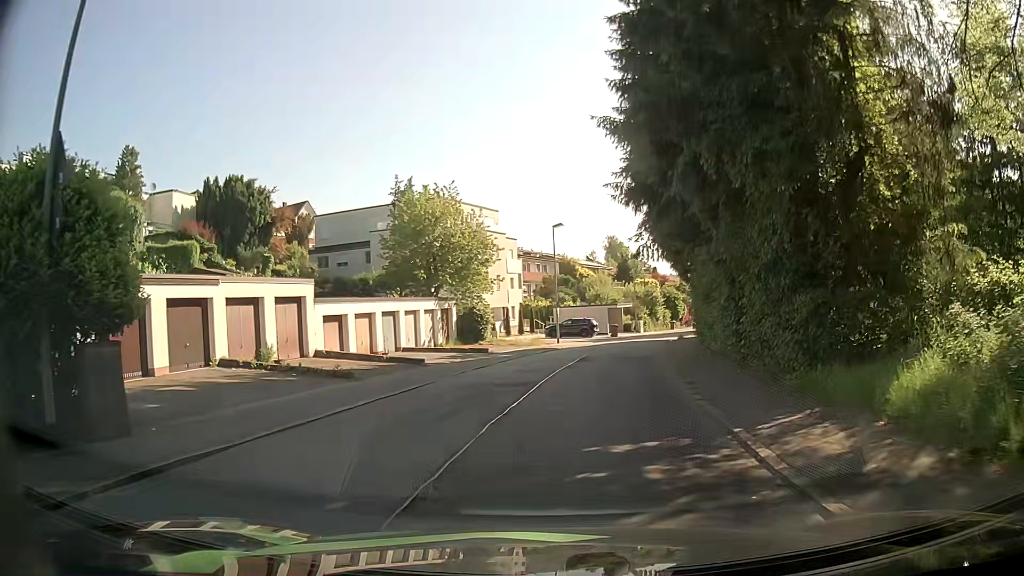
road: residential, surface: asphalt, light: Day
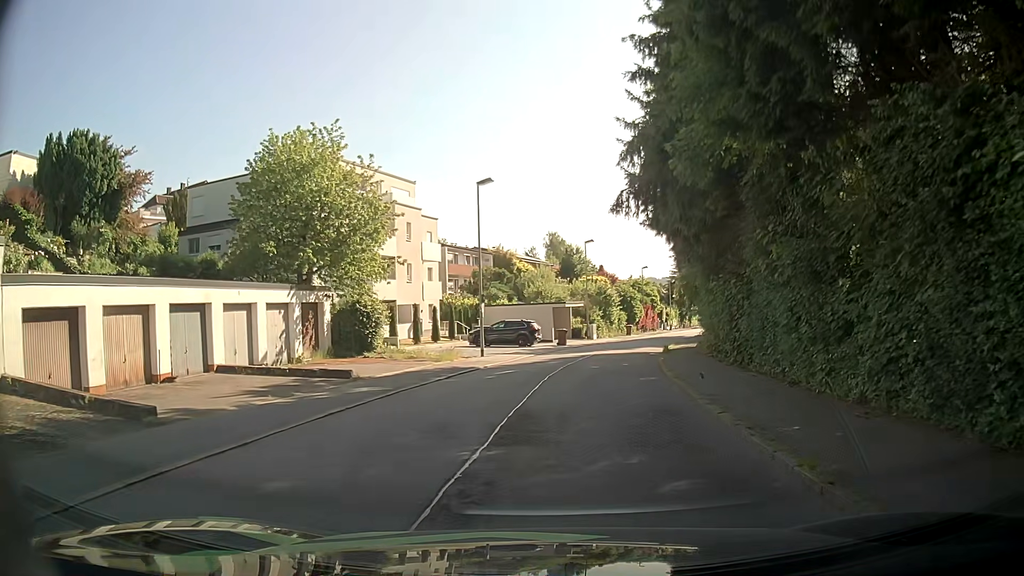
(+0.8, +15.1) m; +5°
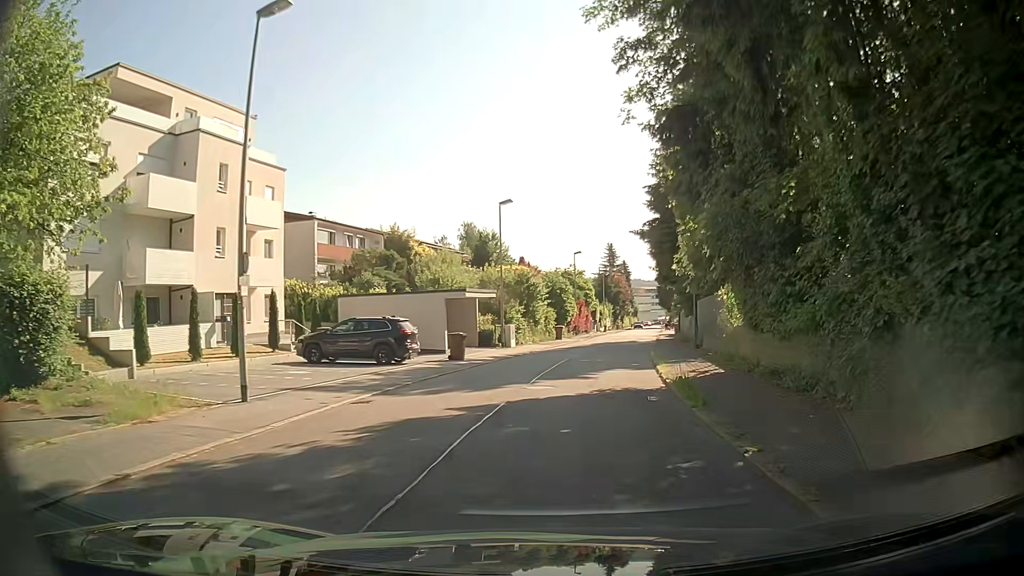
(+1.2, +18.2) m; +7°
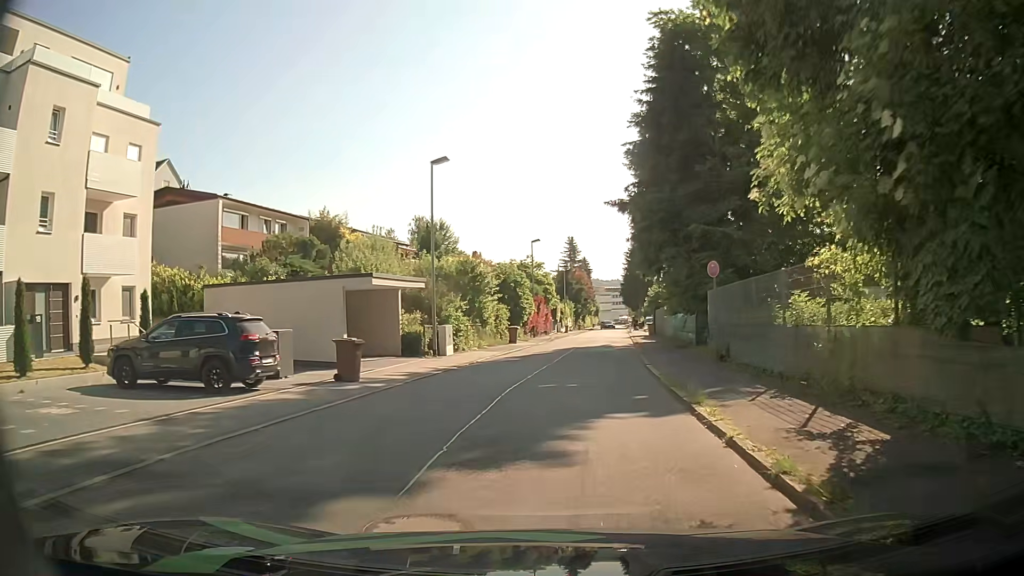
(+0.2, +9.7) m; +5°
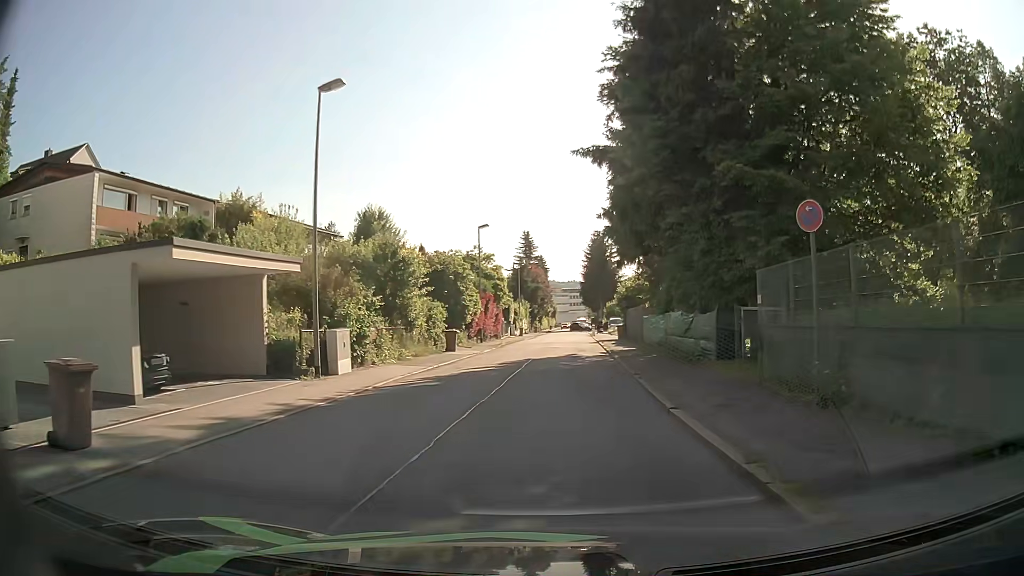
(0.0, +9.5) m; +1°
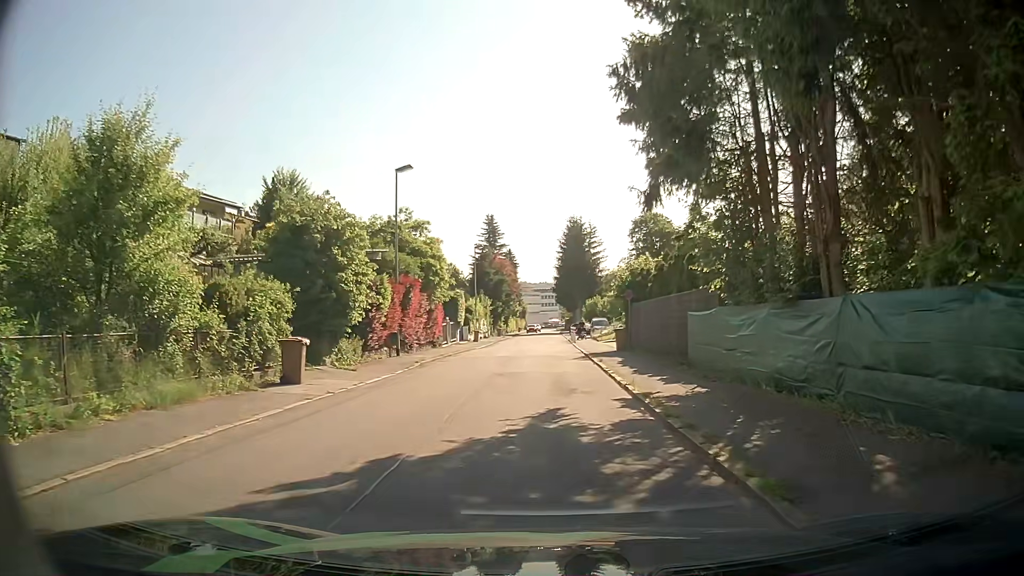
(+0.7, +18.2) m; +3°
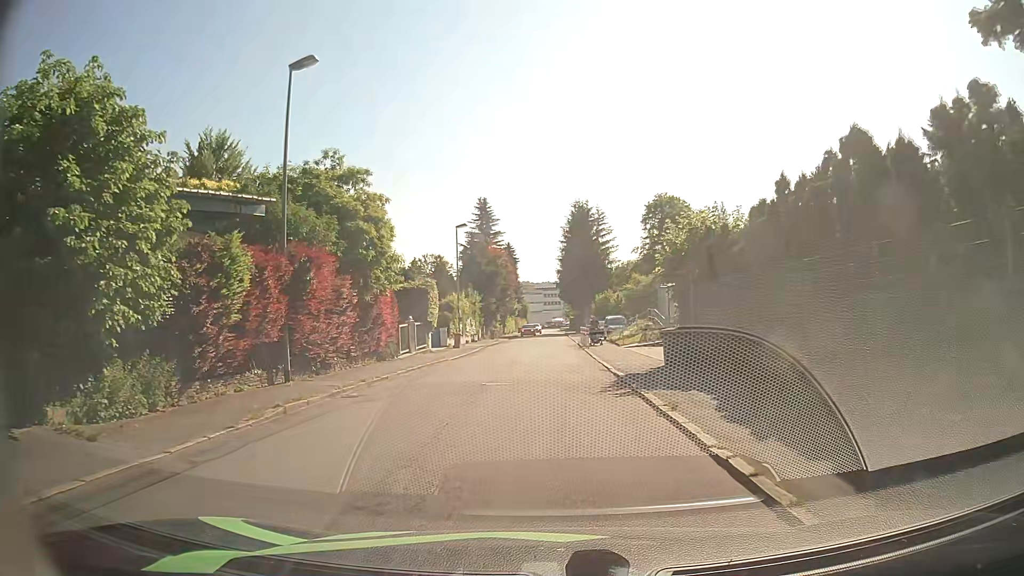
(0.0, +12.9) m; 0°
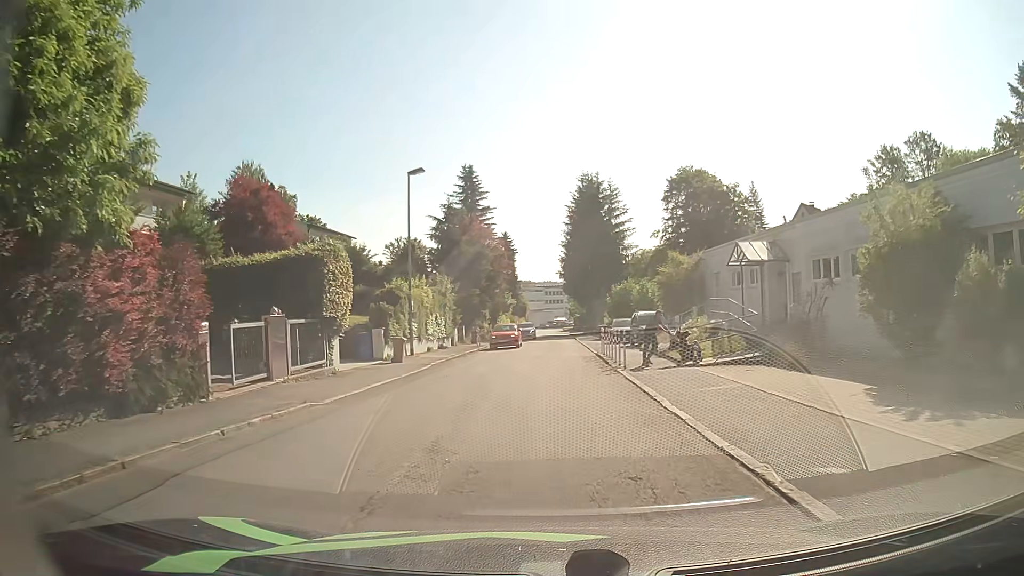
(-0.1, +16.8) m; 0°
(0, +10) (0, +20) (0, +30) (0, +40) (0, +50) (0, +60) (0, +70) (0, +80) (0, +90) (0, +100) m
